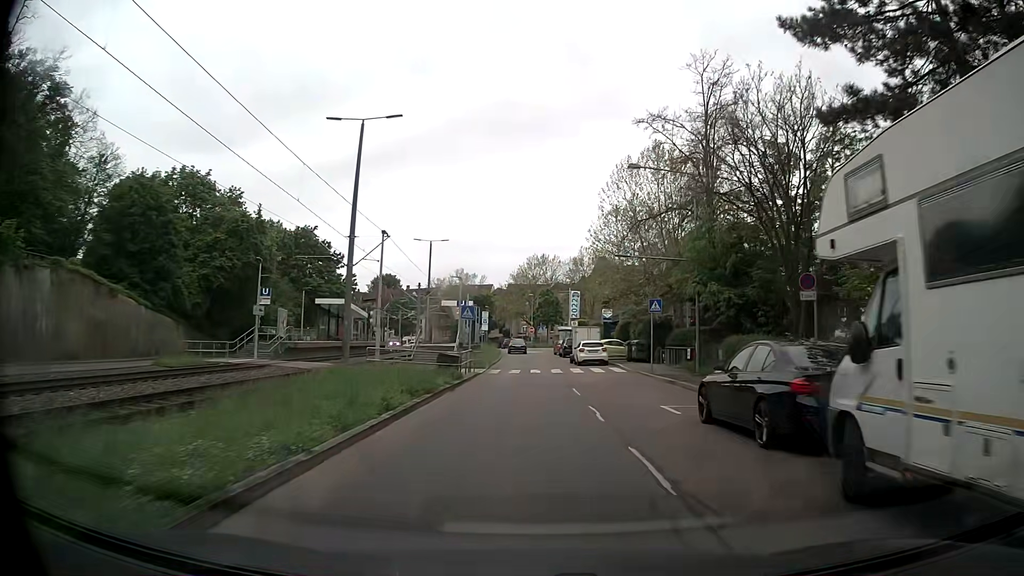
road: secondary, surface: asphalt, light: Day
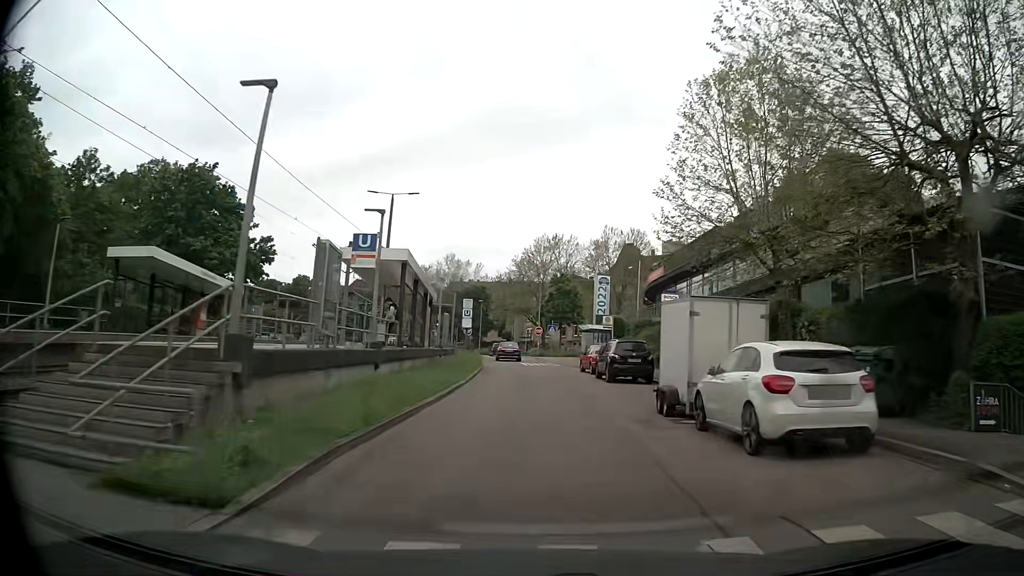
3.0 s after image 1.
(+0.1, +30.6) m; 0°
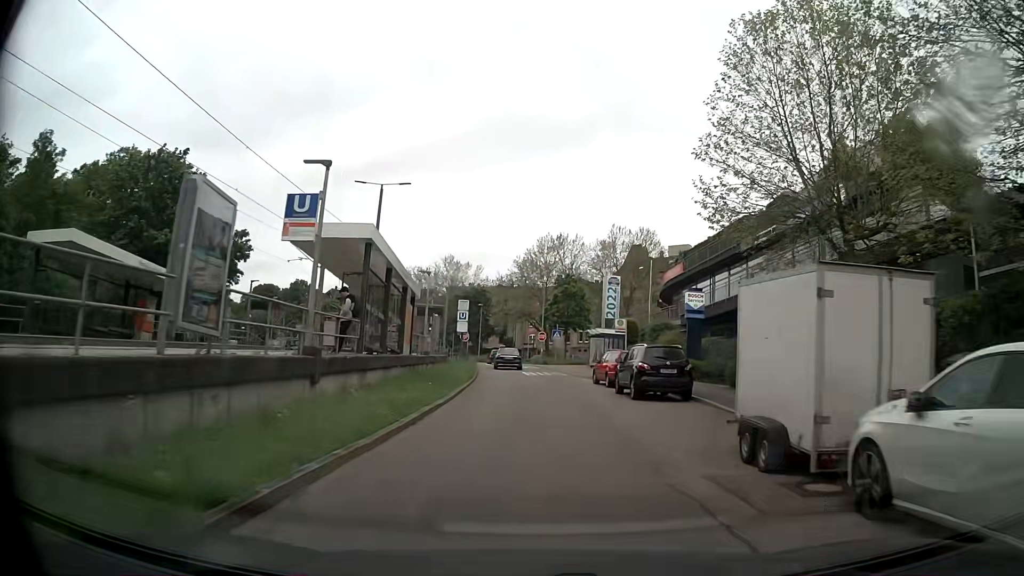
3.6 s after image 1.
(0.0, +5.9) m; 0°
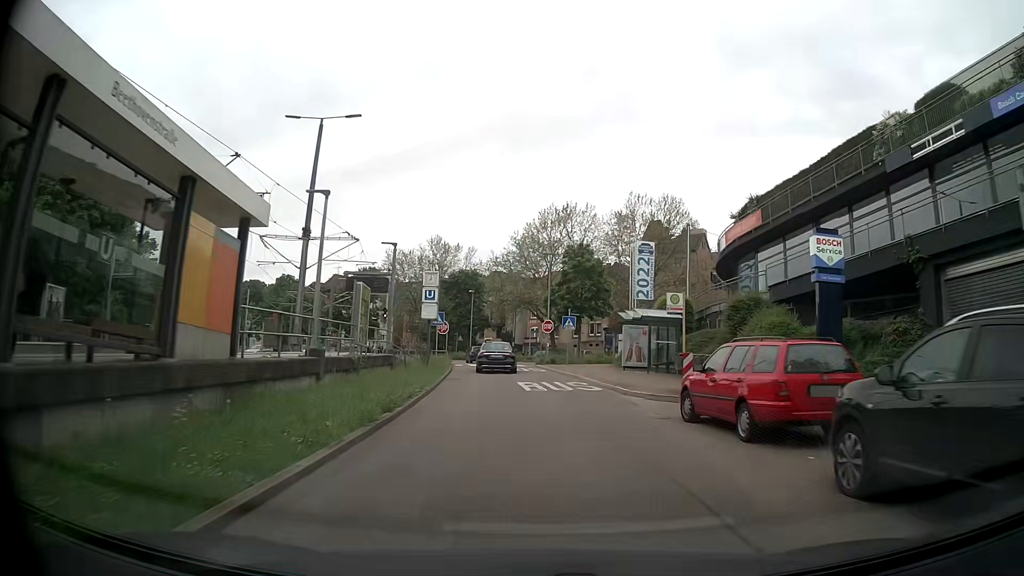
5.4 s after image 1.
(-0.1, +16.9) m; 0°
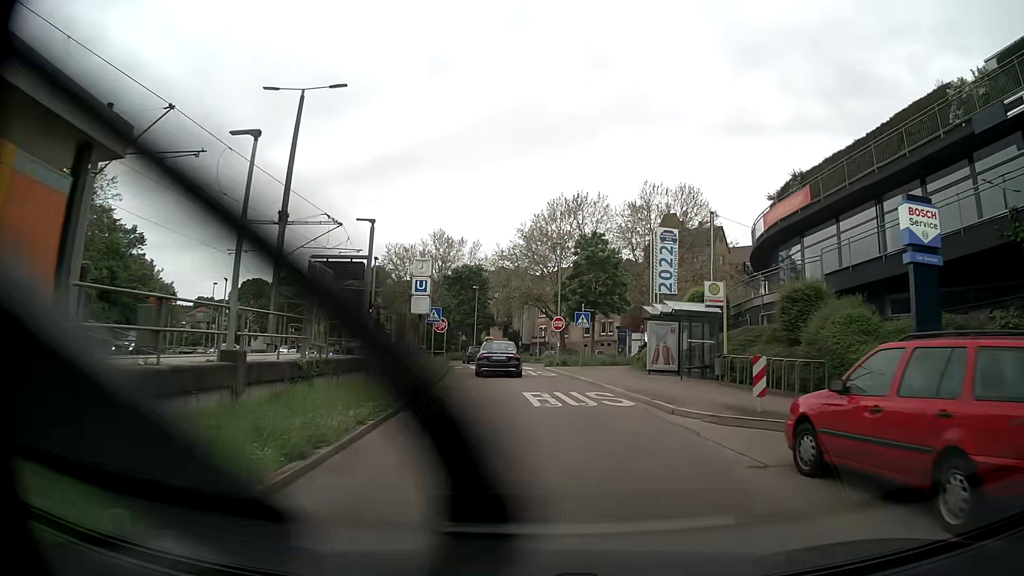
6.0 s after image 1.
(-0.1, +4.9) m; -1°
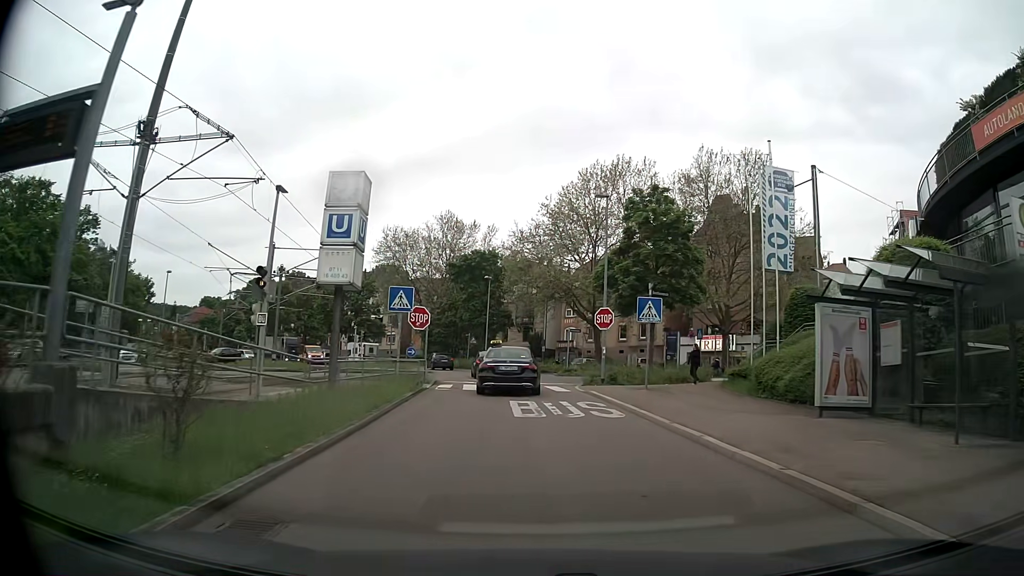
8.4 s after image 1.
(-0.3, +15.0) m; -3°
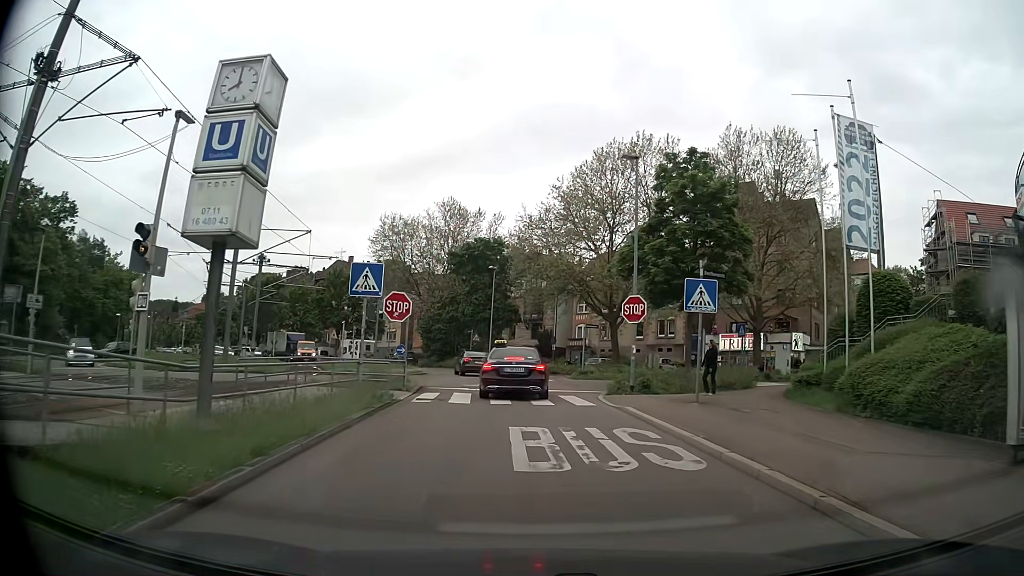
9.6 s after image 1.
(0.0, +5.9) m; 0°
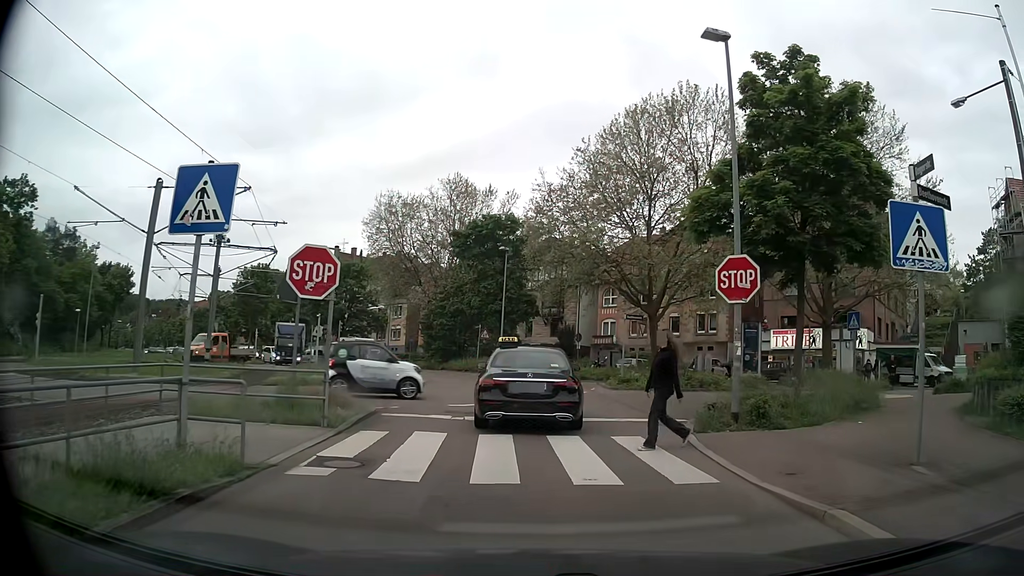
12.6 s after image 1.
(-0.1, +9.3) m; -1°
(0, +10) (0, +20) (-2, +30) (-4, +40) (-8, +49) (-12, +58) (-18, +66) (-24, +74) (-31, +81) (-38, +88) m
